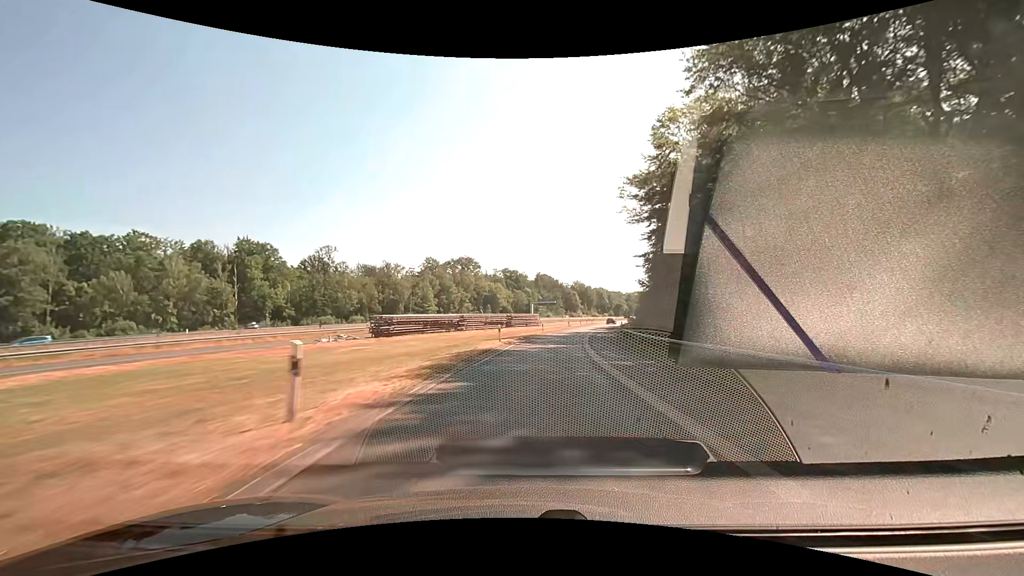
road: motorway_link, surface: asphalt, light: Day
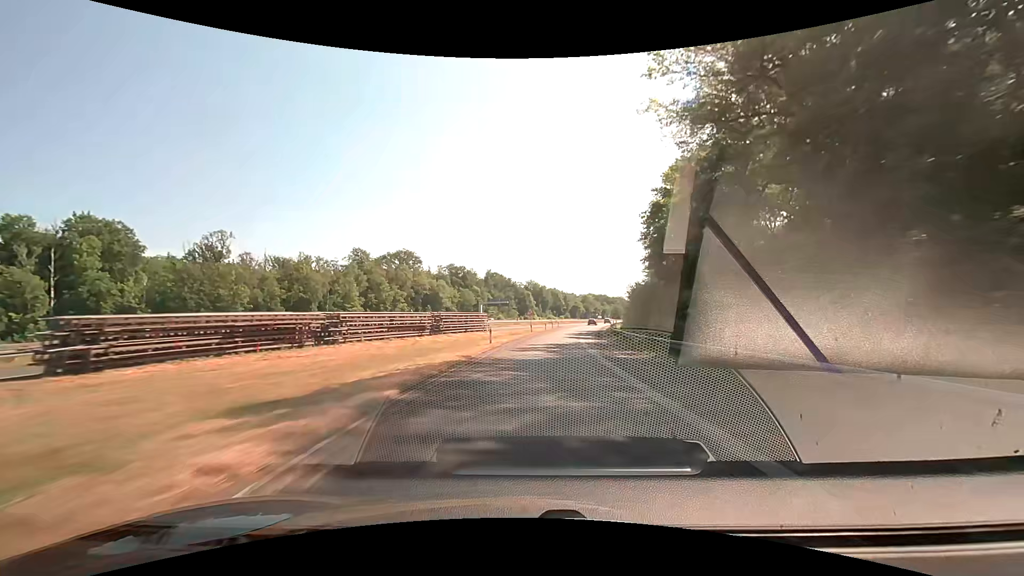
(+1.4, +29.4) m; +6°
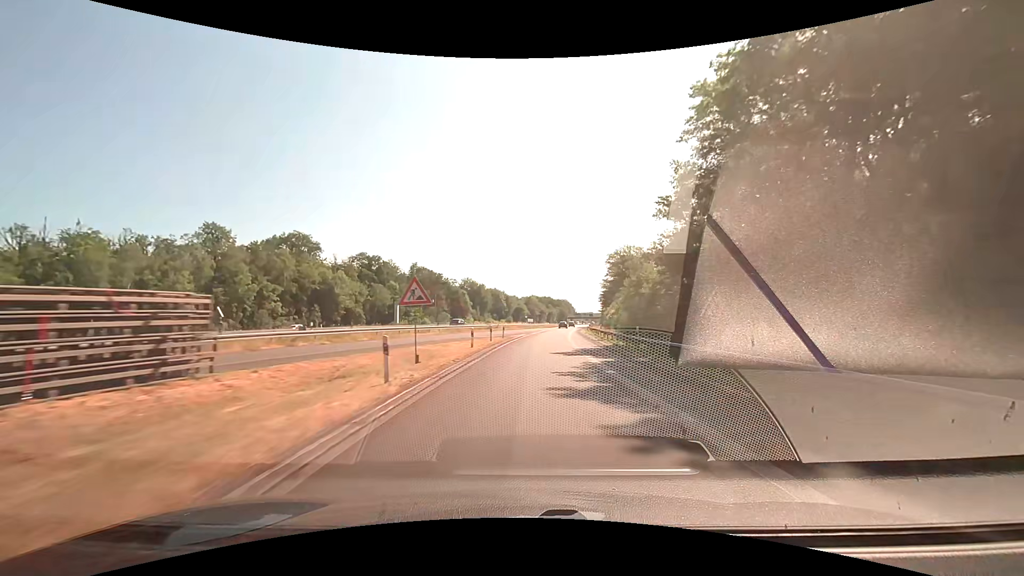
(+2.8, +43.7) m; +7°
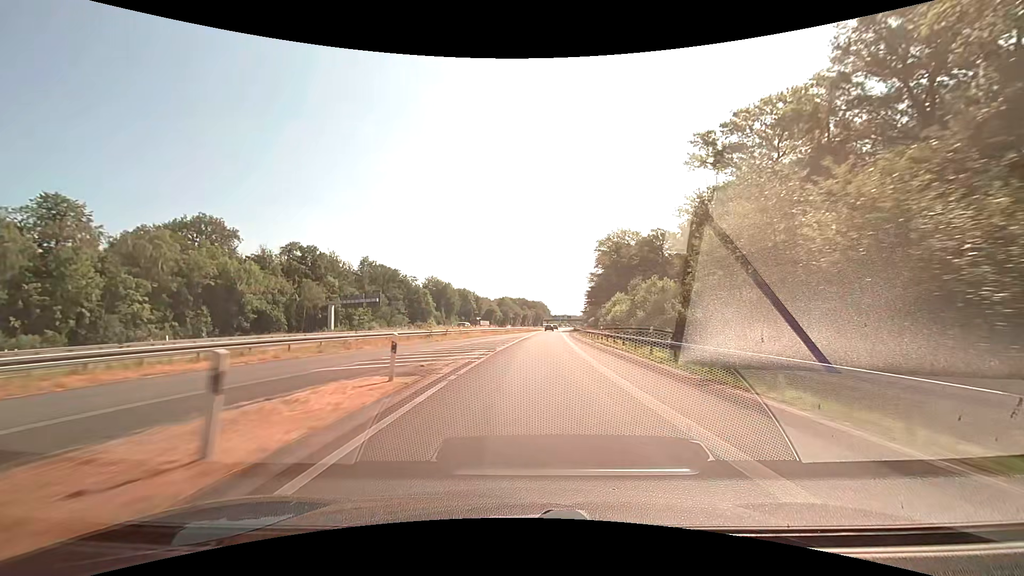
(+0.9, +29.0) m; +3°
(0, +10) (0, +20) (+1, +30) (+1, +40) (+2, +50) (+2, +60) (+3, +70) (+4, +80) (+4, +90) (+5, +100) m
